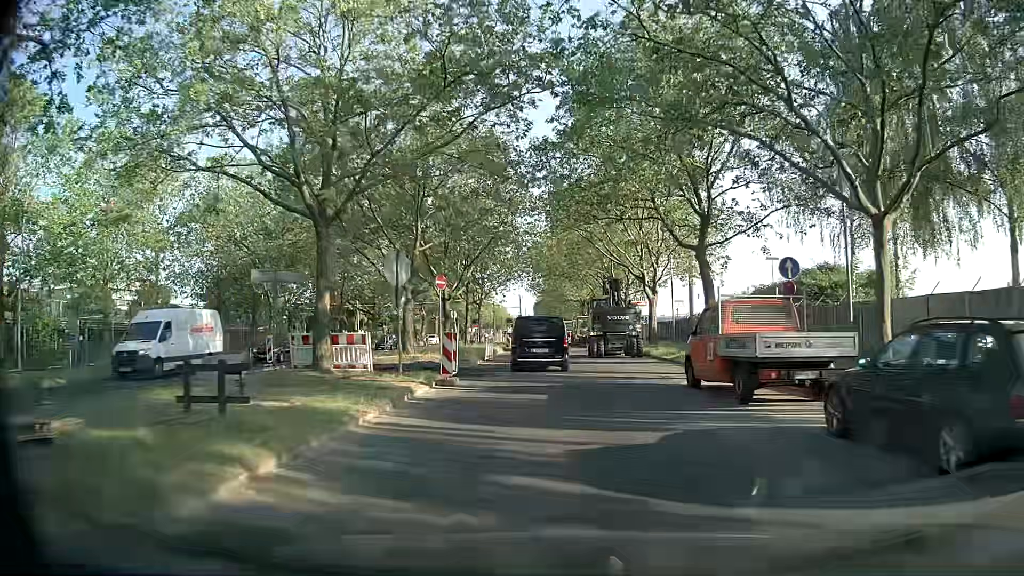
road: secondary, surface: asphalt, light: Day
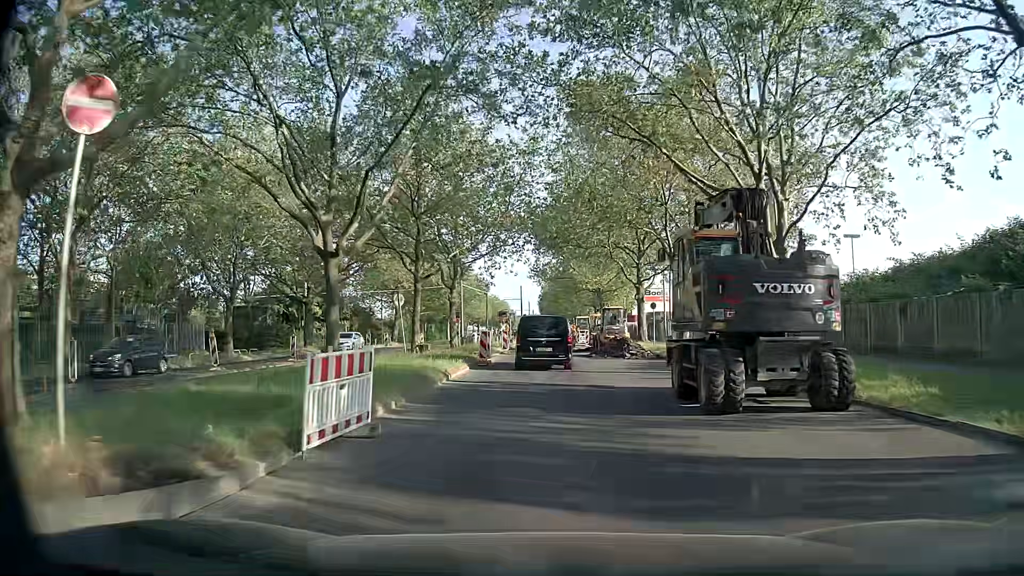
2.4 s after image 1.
(-0.1, +22.9) m; +1°
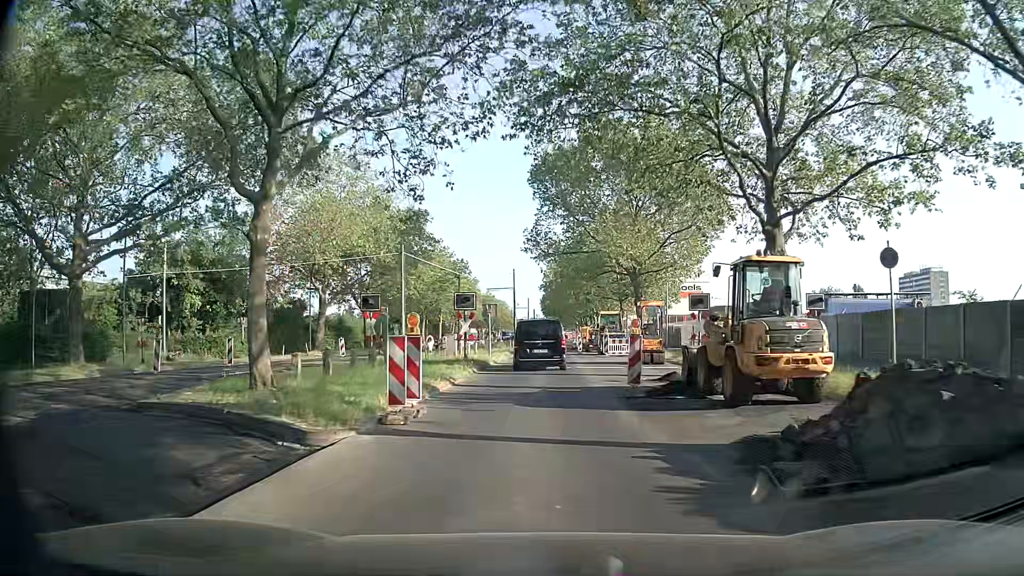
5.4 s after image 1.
(-0.5, +29.1) m; -1°
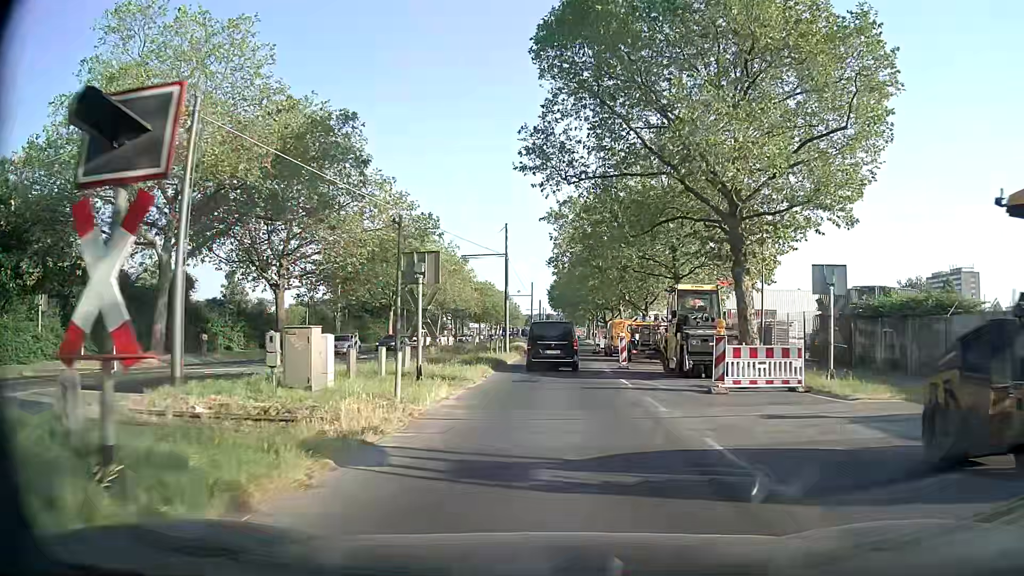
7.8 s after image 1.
(-0.2, +24.8) m; -1°
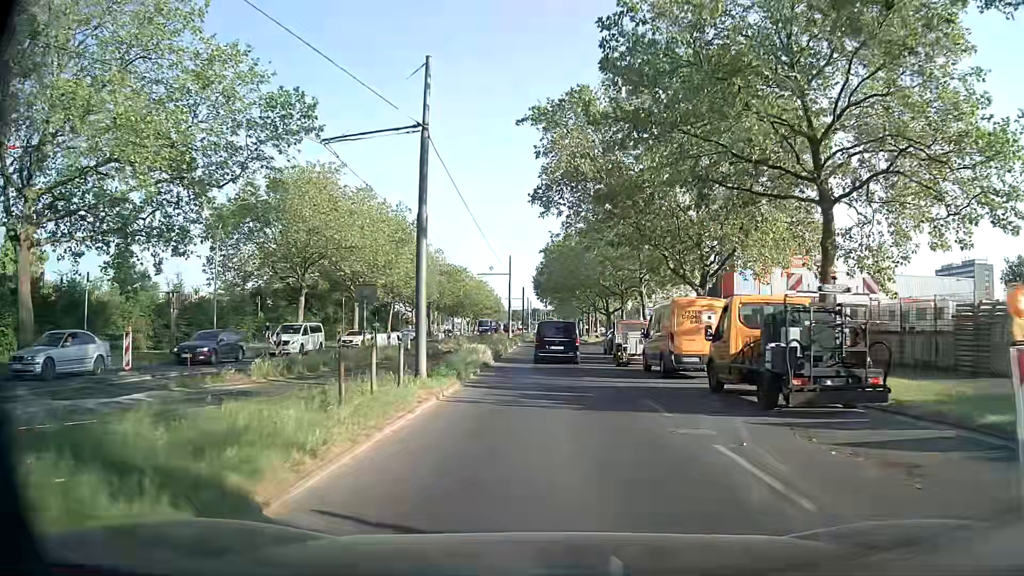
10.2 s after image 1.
(+0.6, +24.2) m; +3°
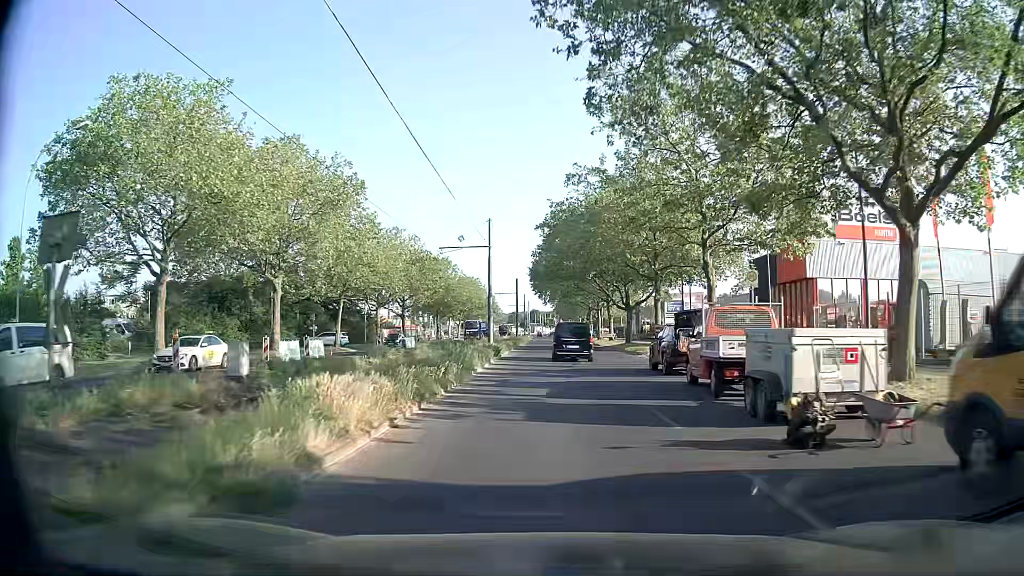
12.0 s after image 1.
(-0.4, +19.7) m; -1°
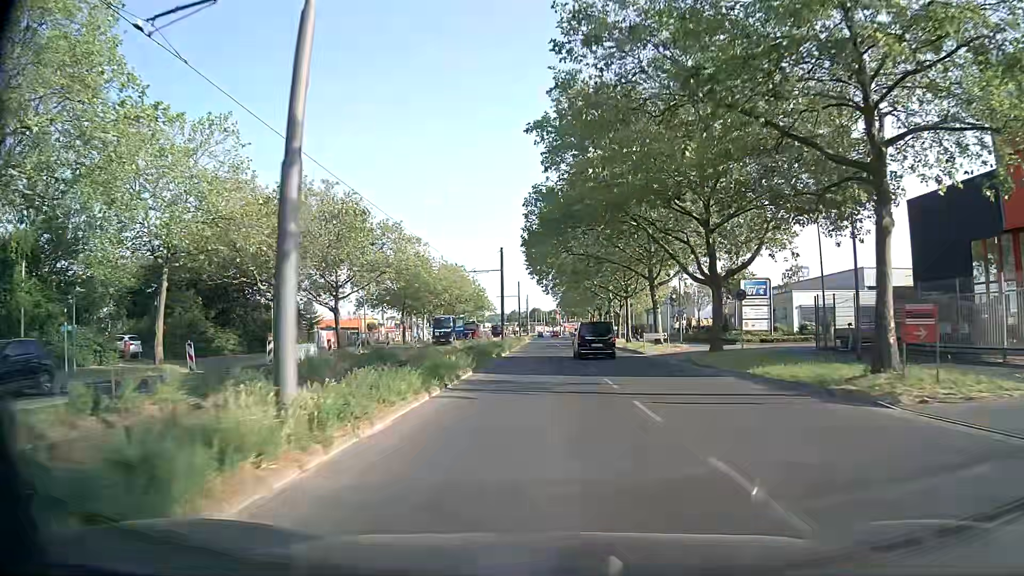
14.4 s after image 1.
(0.0, +29.7) m; 0°
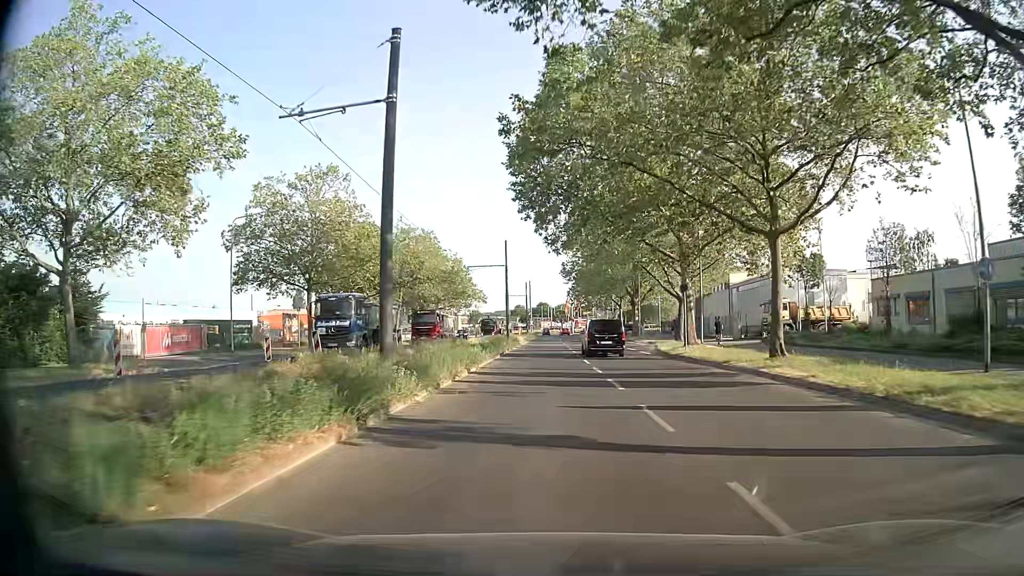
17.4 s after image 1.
(-0.1, +37.6) m; -1°
(0, +10) (0, +20) (0, +30) (0, +40) (0, +50) (0, +60) (0, +70) (0, +80) (0, +90) (0, +100) m
